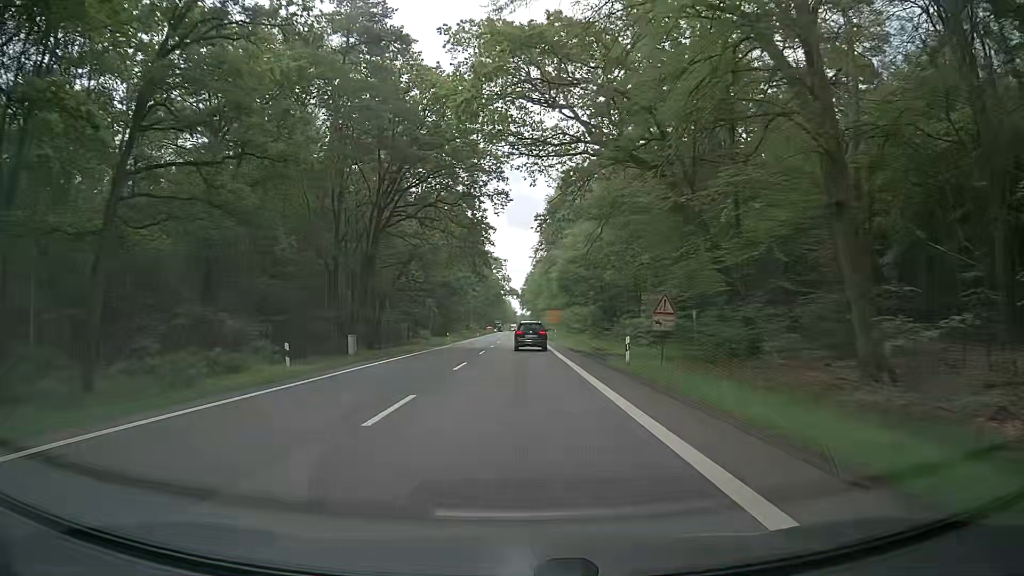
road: secondary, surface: asphalt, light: Day
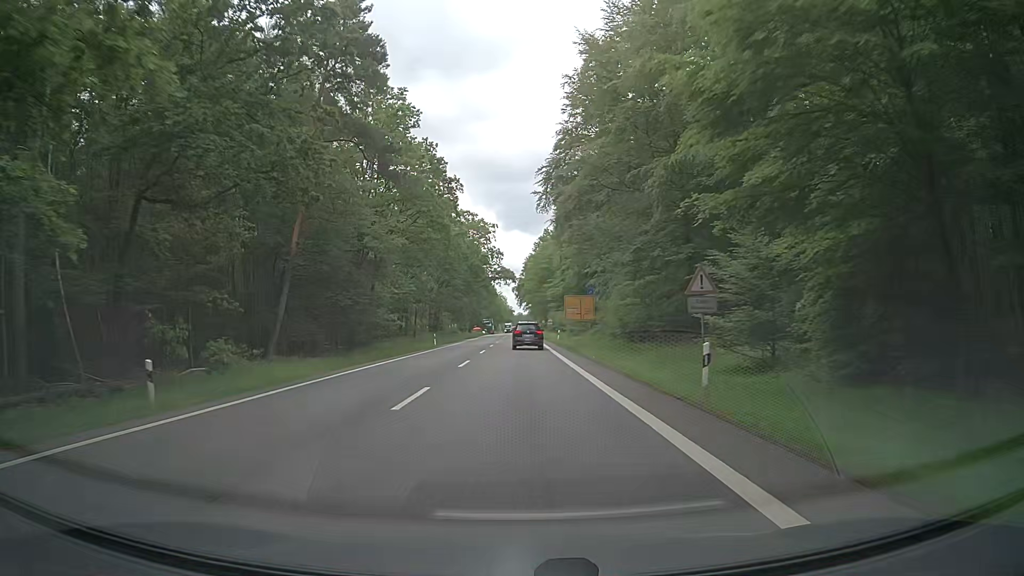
(+1.4, +58.9) m; +2°
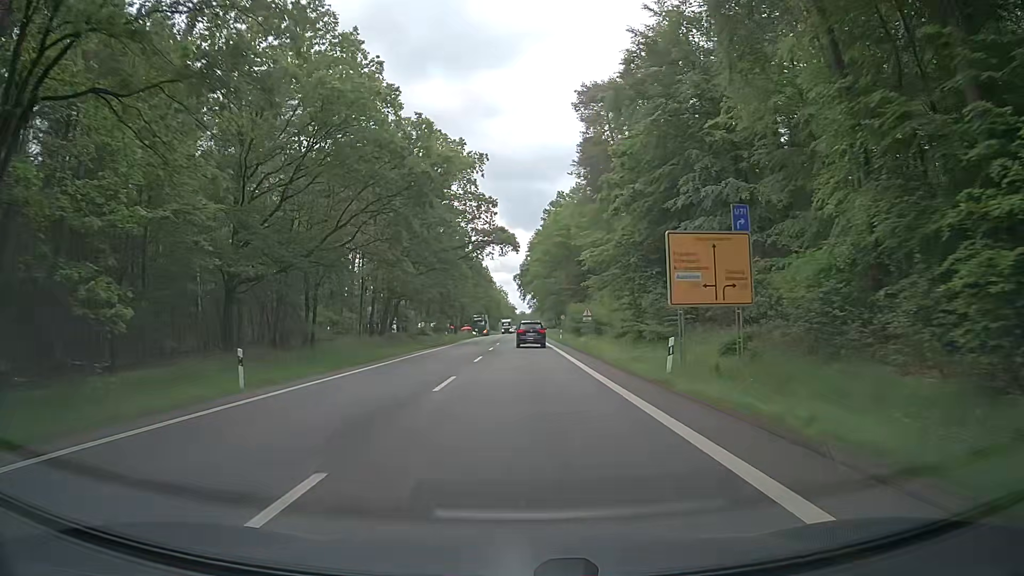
(-0.4, +45.2) m; -1°
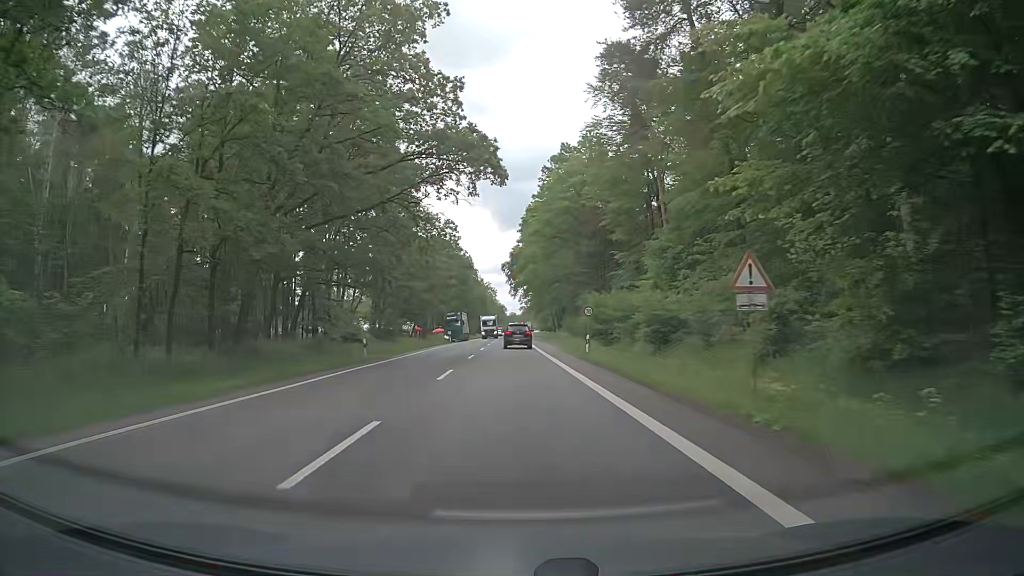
(+0.3, +32.9) m; 0°
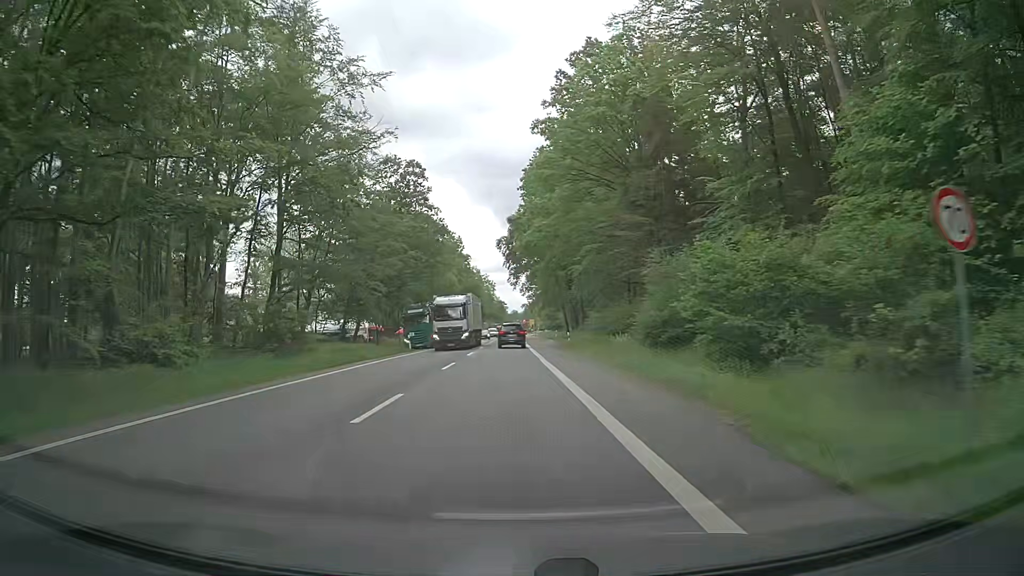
(+0.7, +32.5) m; +1°
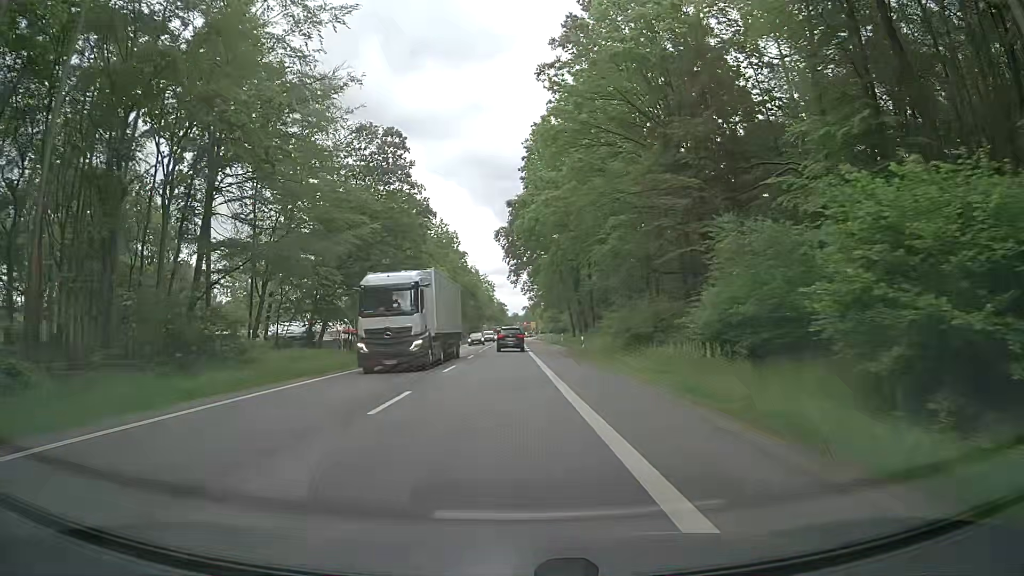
(0.0, +10.8) m; +1°
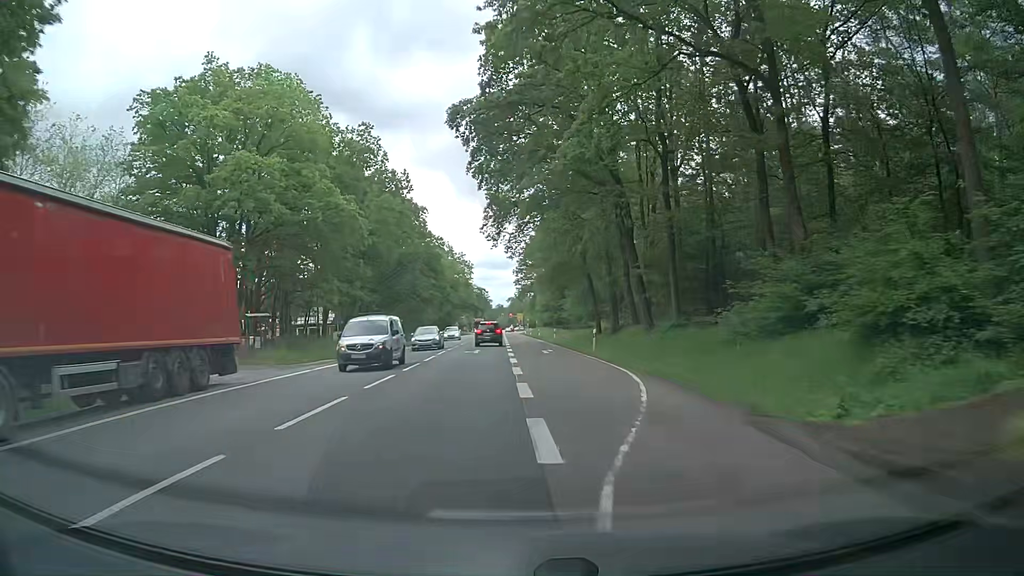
(-0.2, +43.4) m; 0°
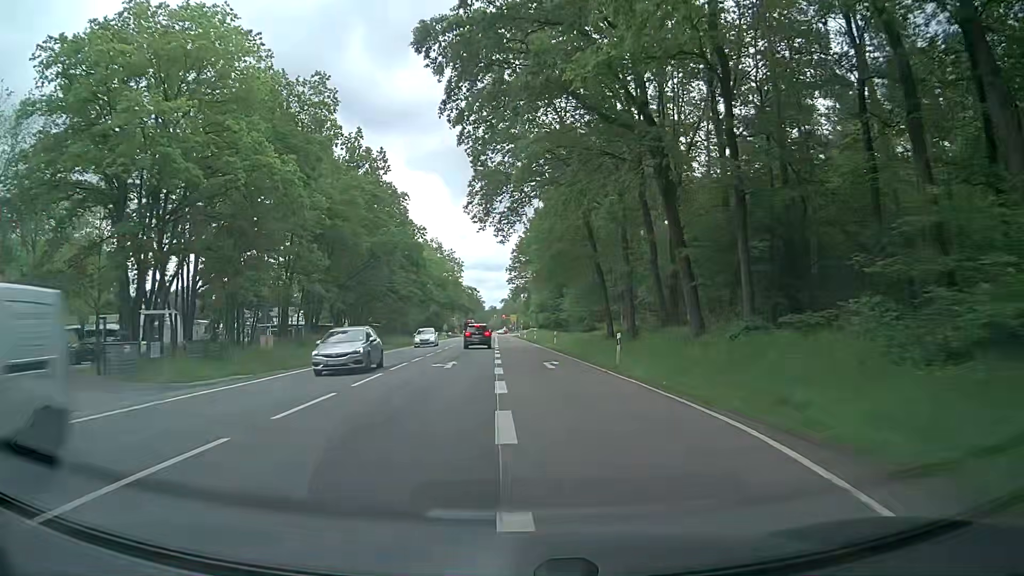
(+0.1, +10.9) m; 0°
(0, +10) (0, +20) (+1, +30) (+1, +40) (+1, +50) (+1, +60) (0, +70) (0, +80) (0, +90) (0, +100) m
